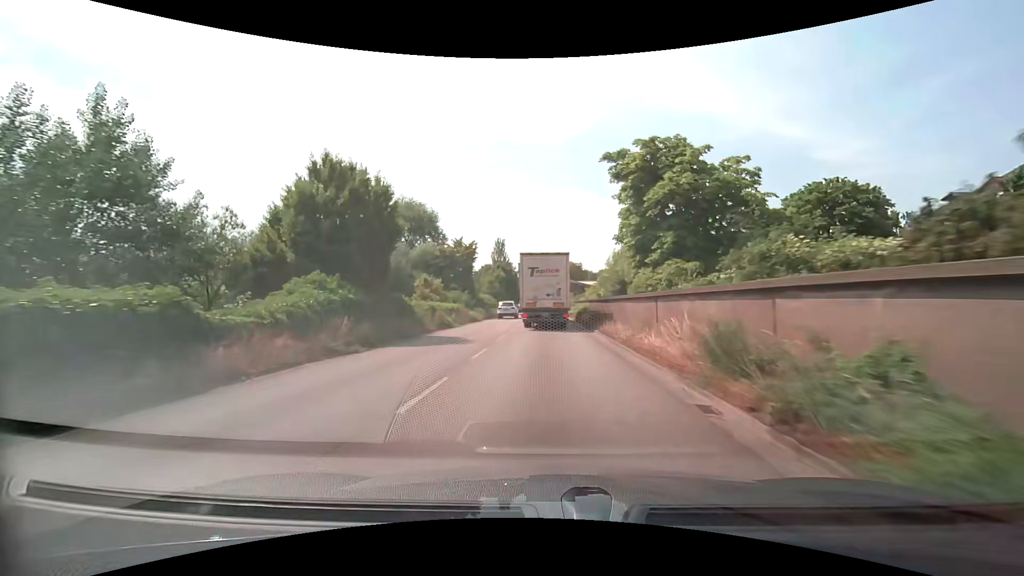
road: trunk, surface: asphalt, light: Day
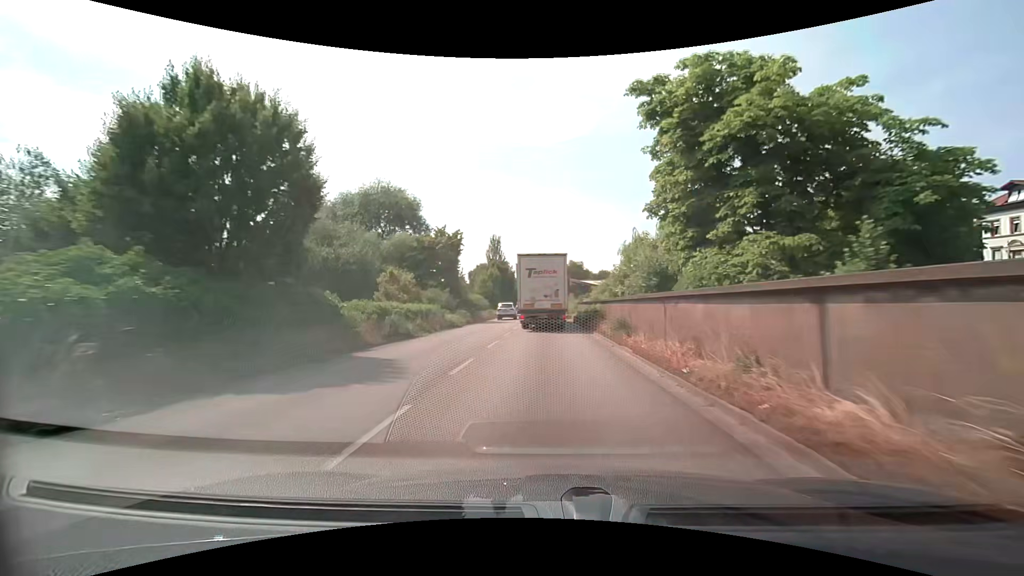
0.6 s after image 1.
(0.0, +8.6) m; 0°
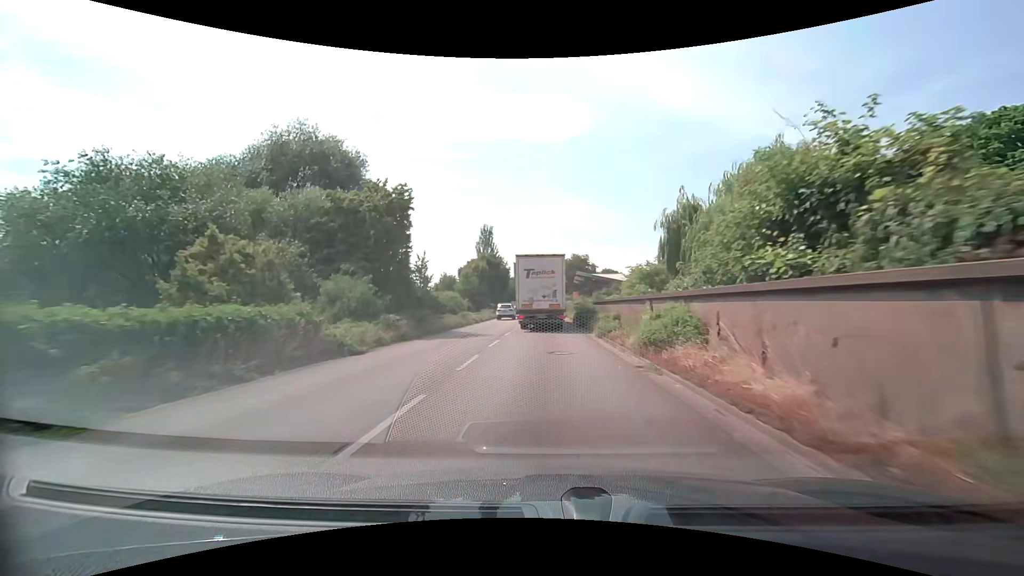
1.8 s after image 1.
(0.0, +17.2) m; 0°
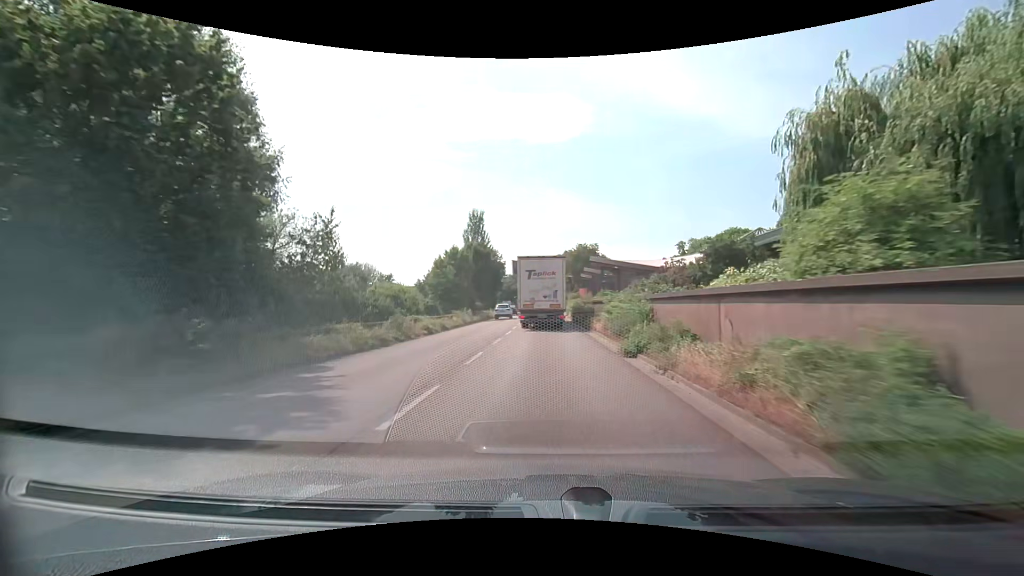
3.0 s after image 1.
(-0.1, +17.0) m; 0°
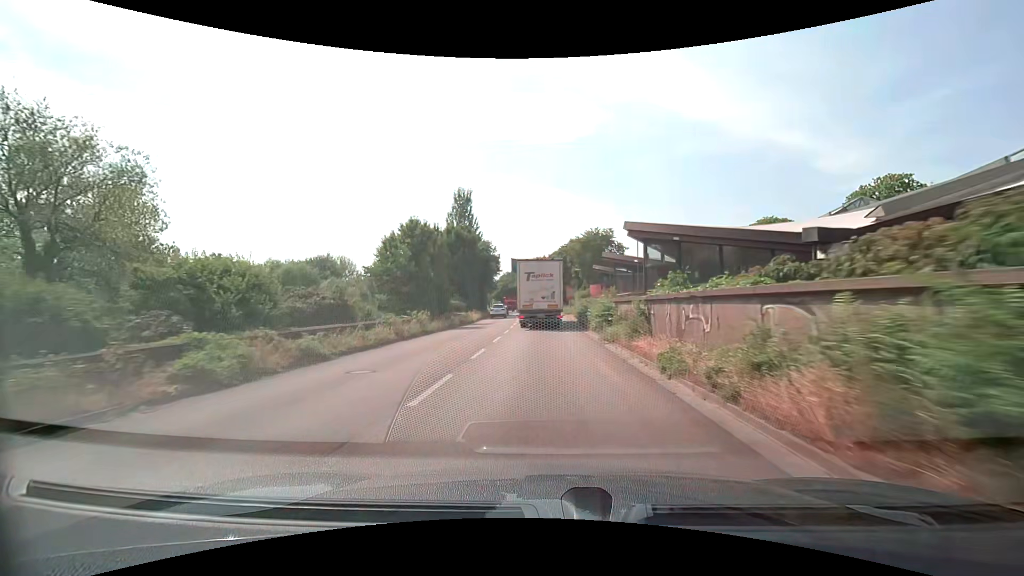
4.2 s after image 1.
(0.0, +16.8) m; 0°
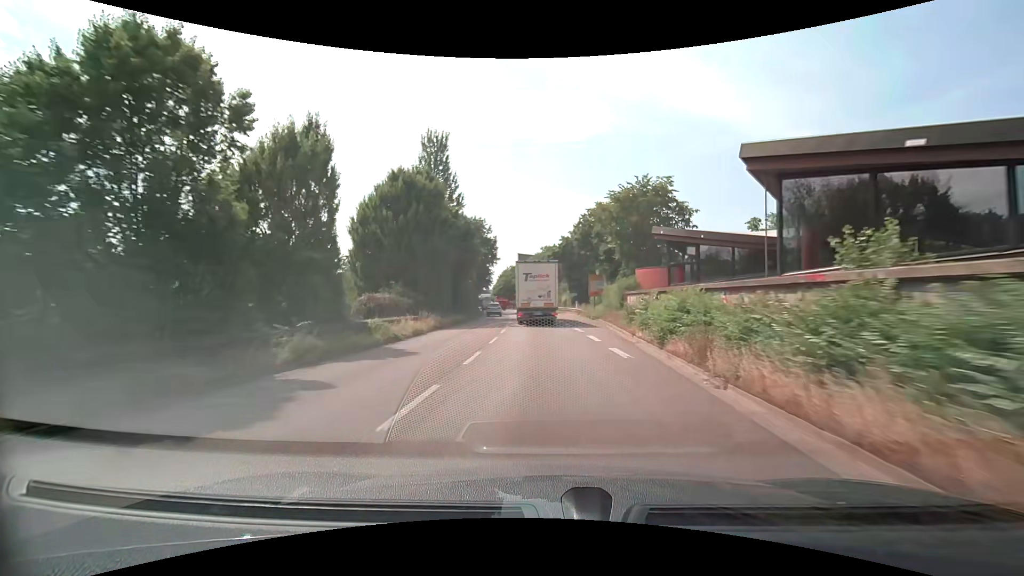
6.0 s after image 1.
(-0.1, +25.5) m; -1°
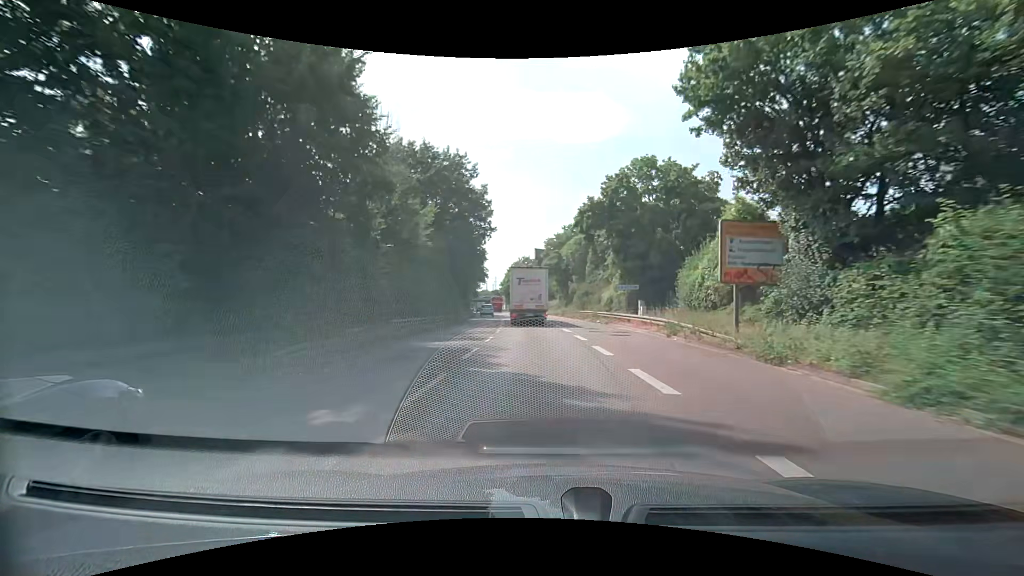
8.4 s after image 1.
(-0.4, +34.6) m; -2°
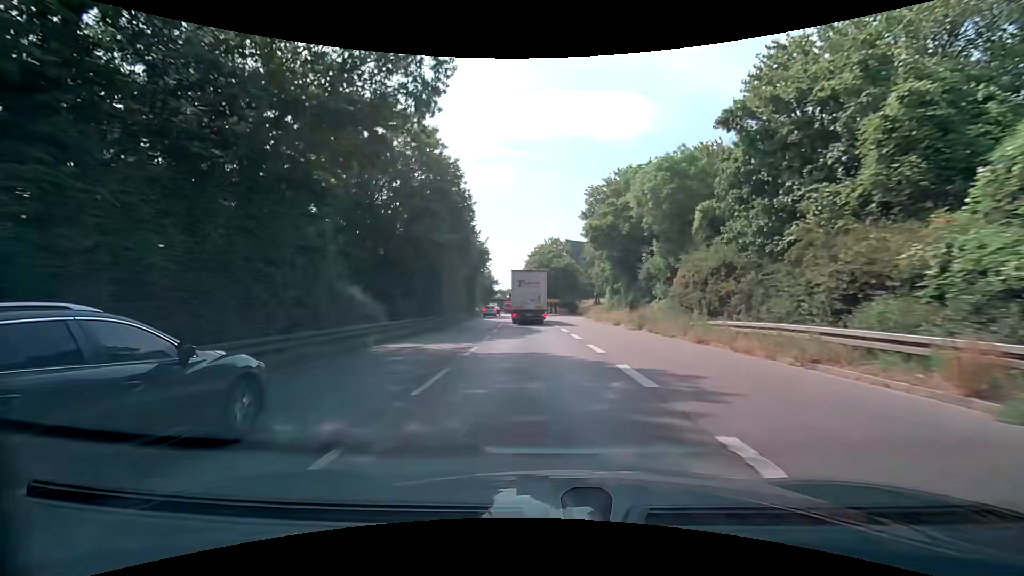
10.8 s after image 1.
(-0.6, +35.3) m; -4°
(0, +10) (0, +20) (-1, +30) (-1, +40) (-2, +50) (-3, +60) (-3, +70) (-4, +80) (-5, +90) (-6, +100) m
